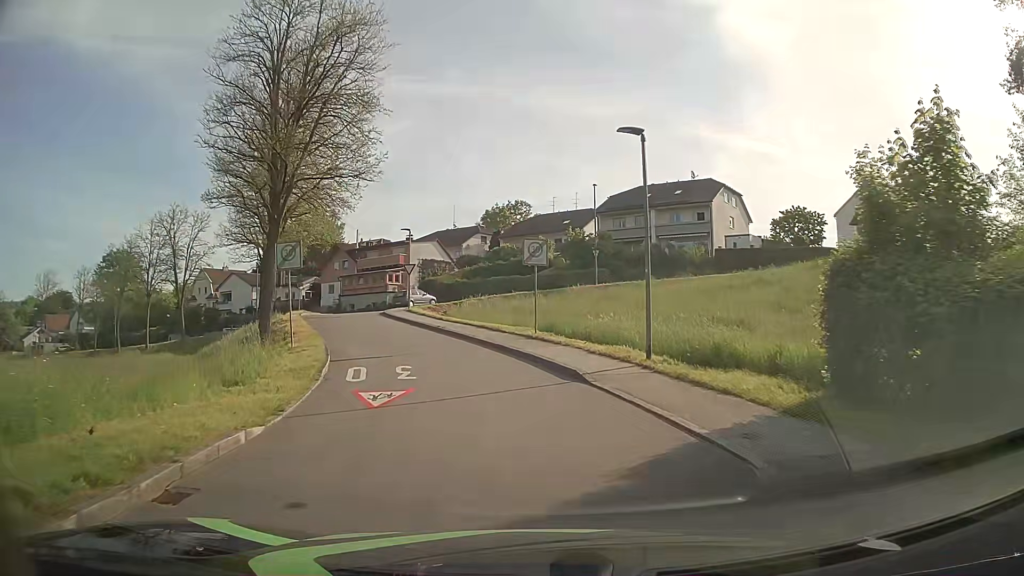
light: Day
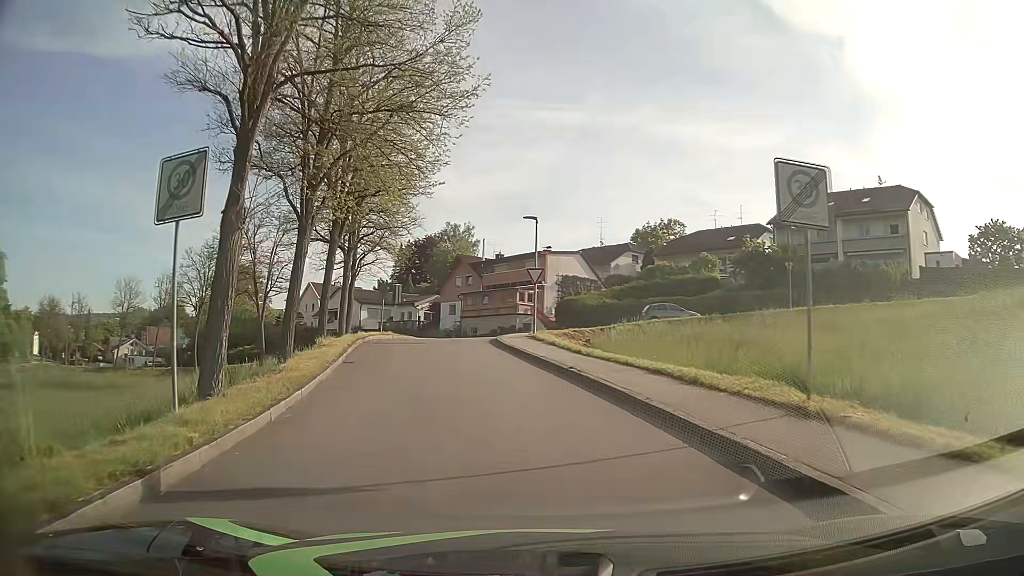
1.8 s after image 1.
(-1.2, +13.6) m; -12°
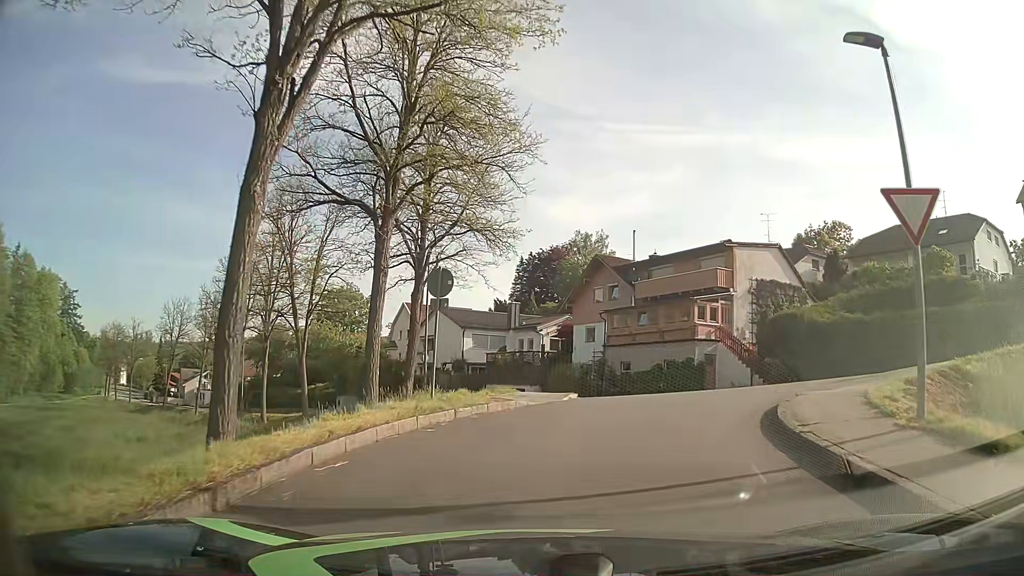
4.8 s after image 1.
(-2.9, +20.4) m; -11°
(+1, +10) (+6, +18) (+15, +19) (+24, +15) (+33, +10) (+42, +6) (+52, +4) (+62, +2) (+72, +1) (+82, +1) m
